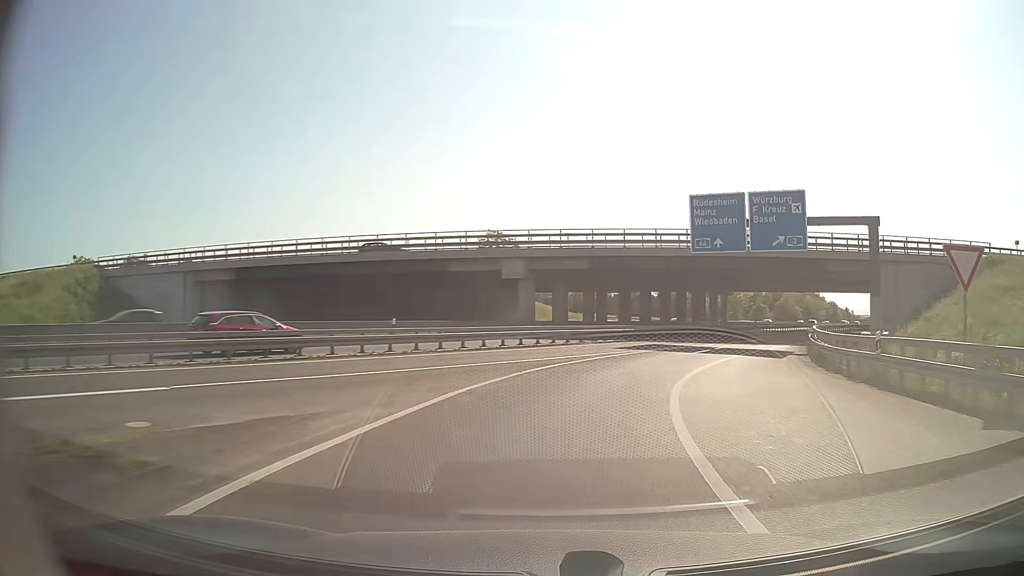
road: motorway_link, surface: asphalt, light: Day
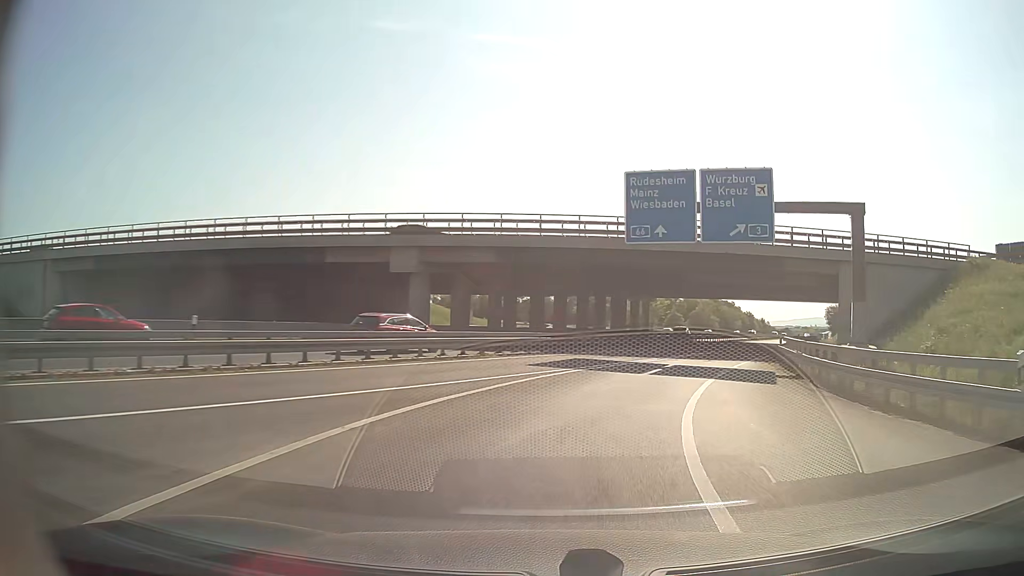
(+0.6, +9.1) m; +7°
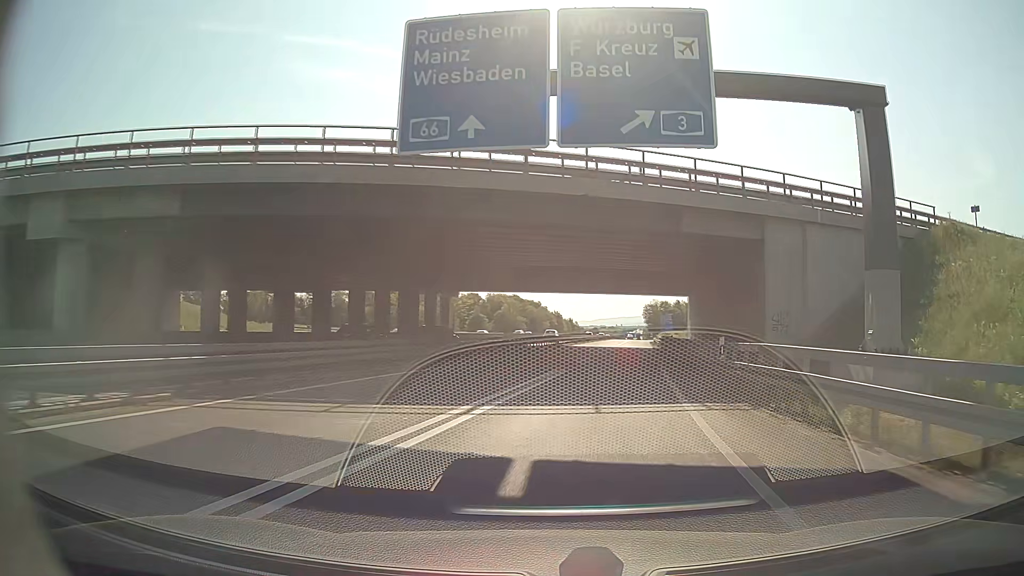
(+2.9, +18.3) m; +17°
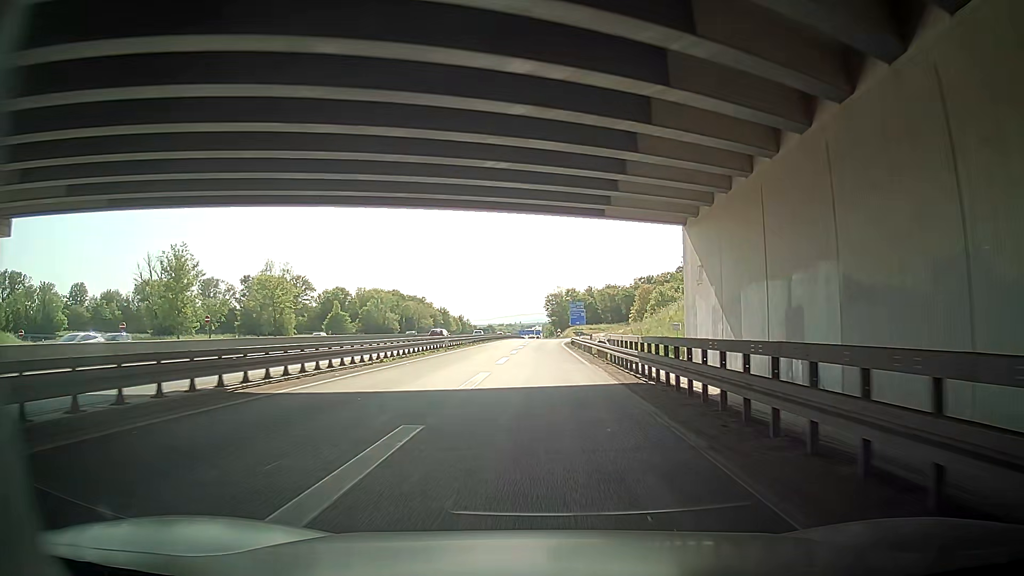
(+7.6, +49.8) m; +15°
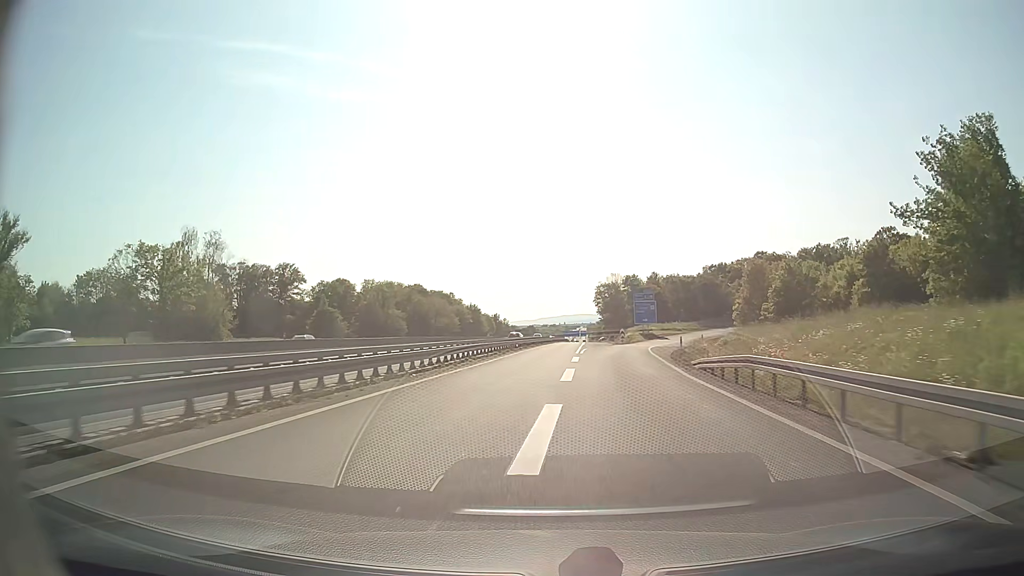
(-2.5, +45.0) m; -9°
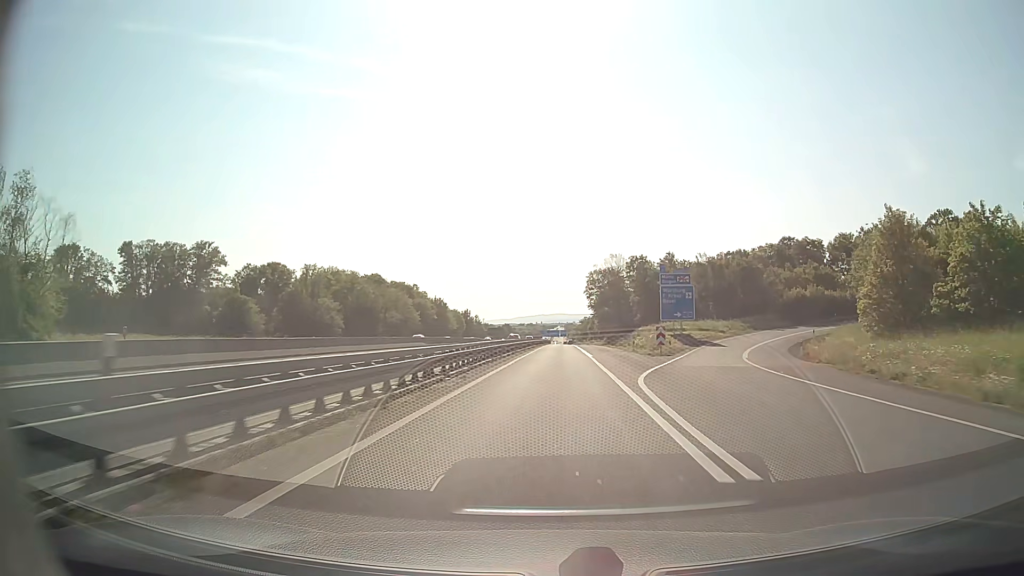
(0.0, +36.5) m; +2°
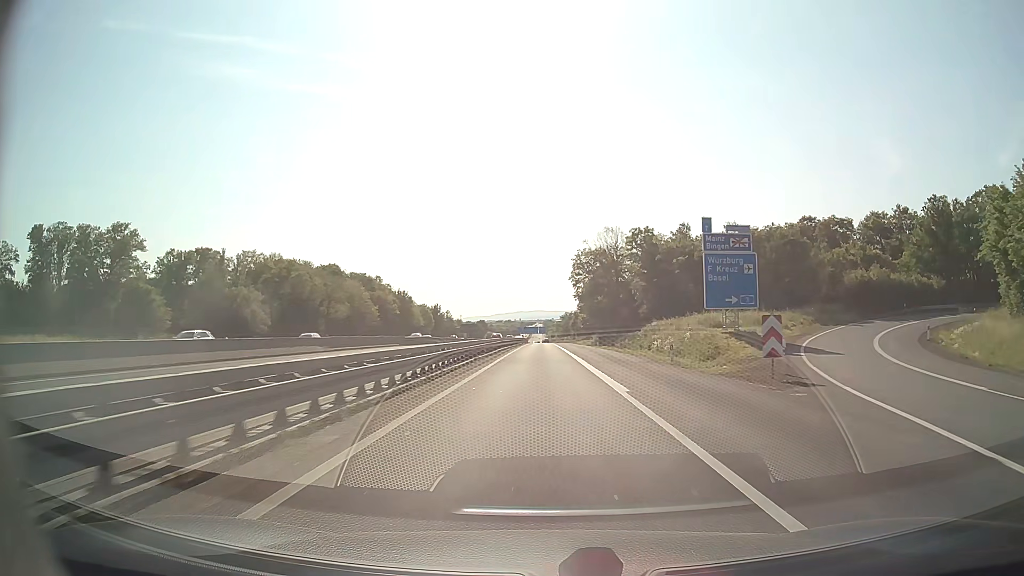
(+0.6, +25.5) m; +2°
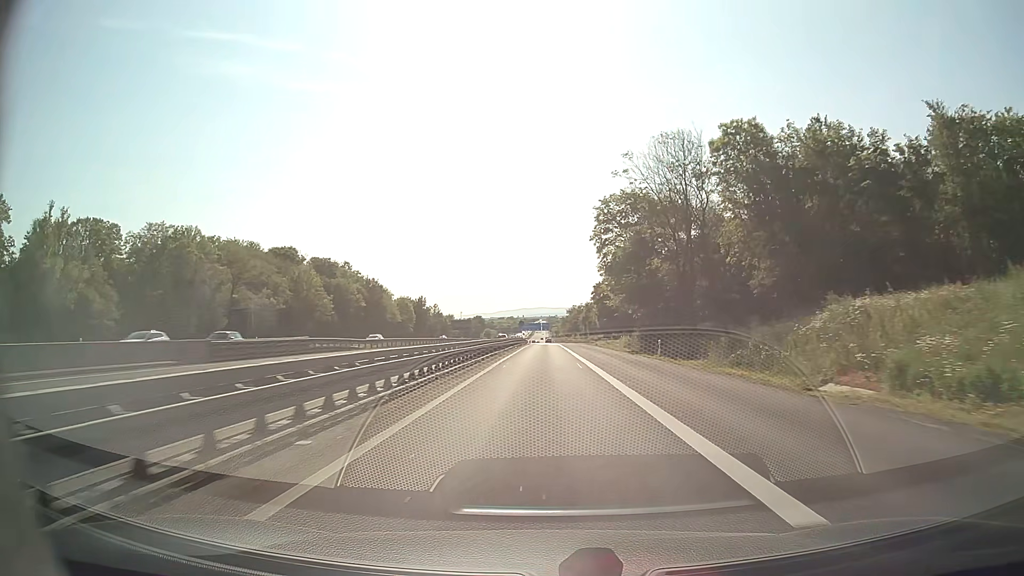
(-0.1, +39.9) m; 0°
(0, +10) (0, +20) (0, +30) (0, +40) (0, +50) (0, +60) (0, +70) (0, +80) (0, +90) (0, +100) m
